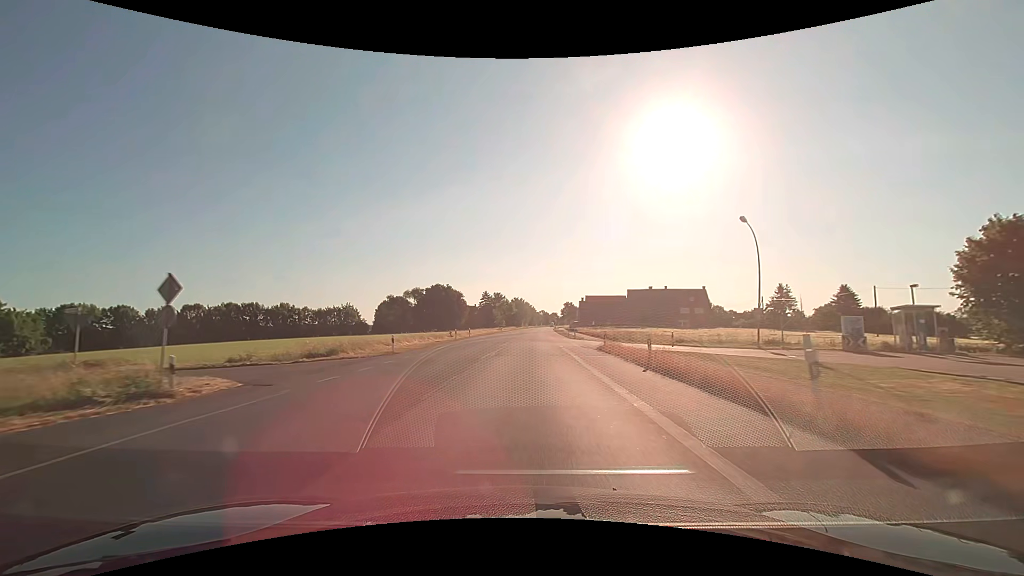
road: primary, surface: asphalt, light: Day
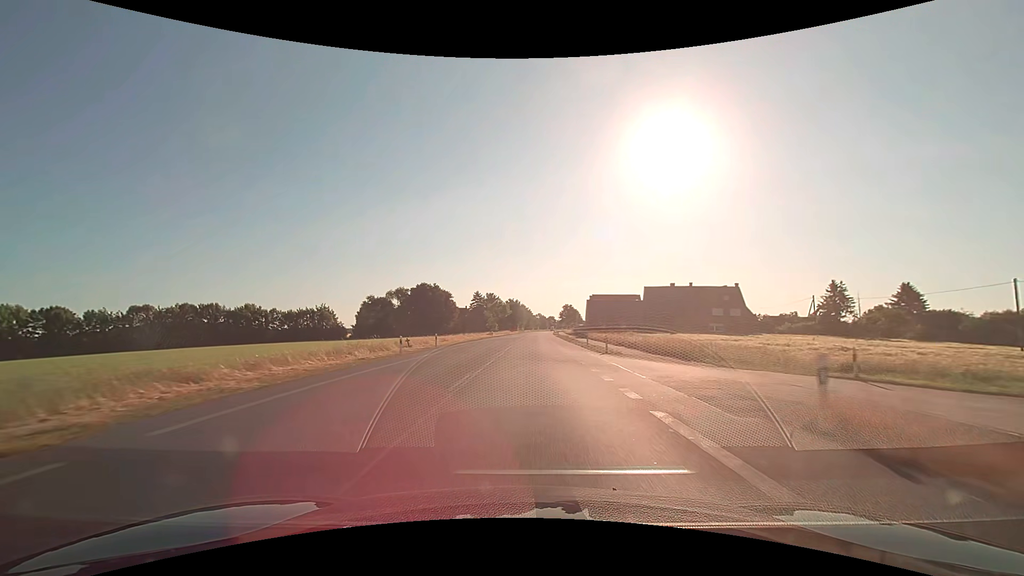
(+0.1, +21.5) m; 0°
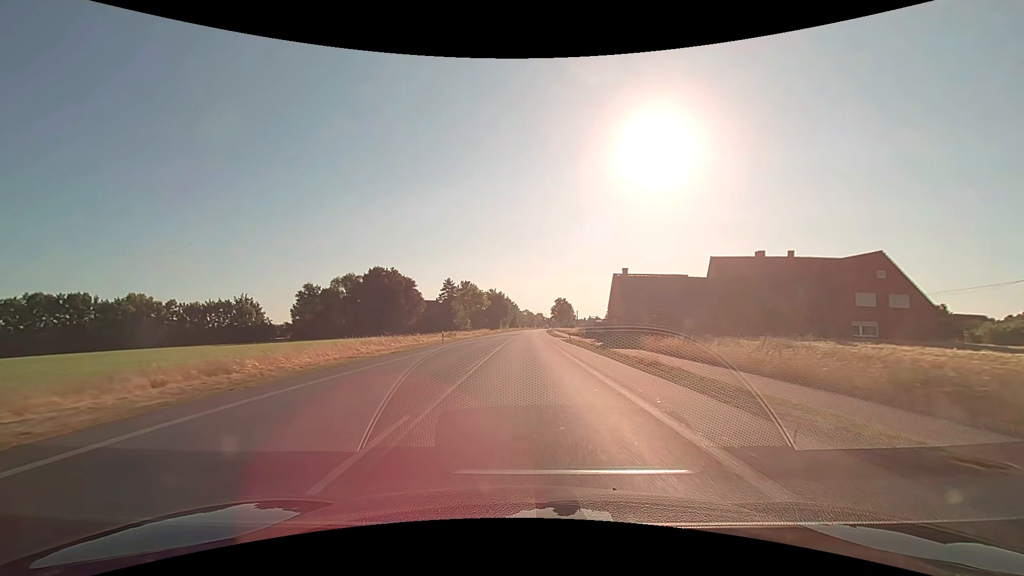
(+0.7, +43.3) m; +2°
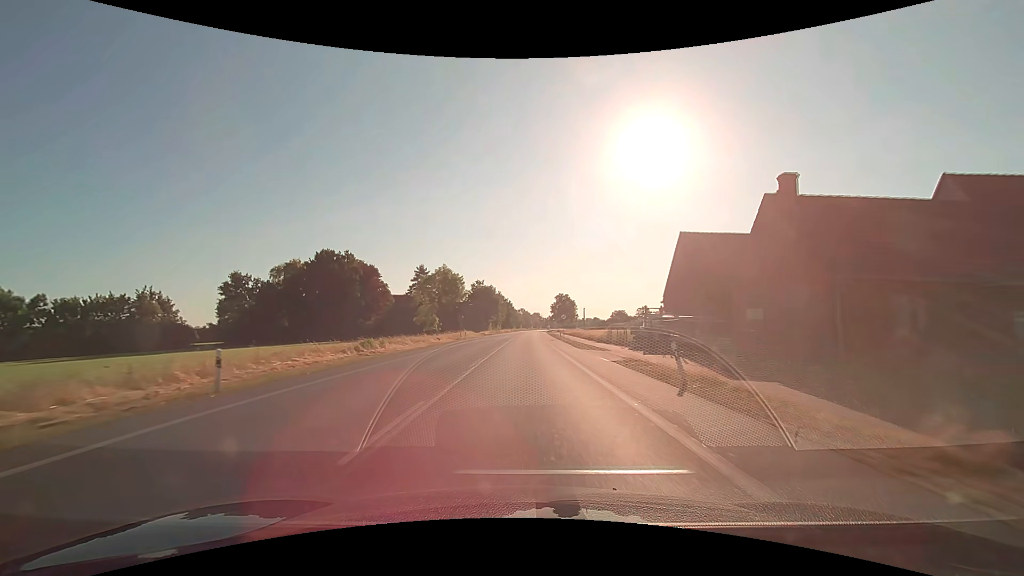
(+0.2, +34.5) m; +1°
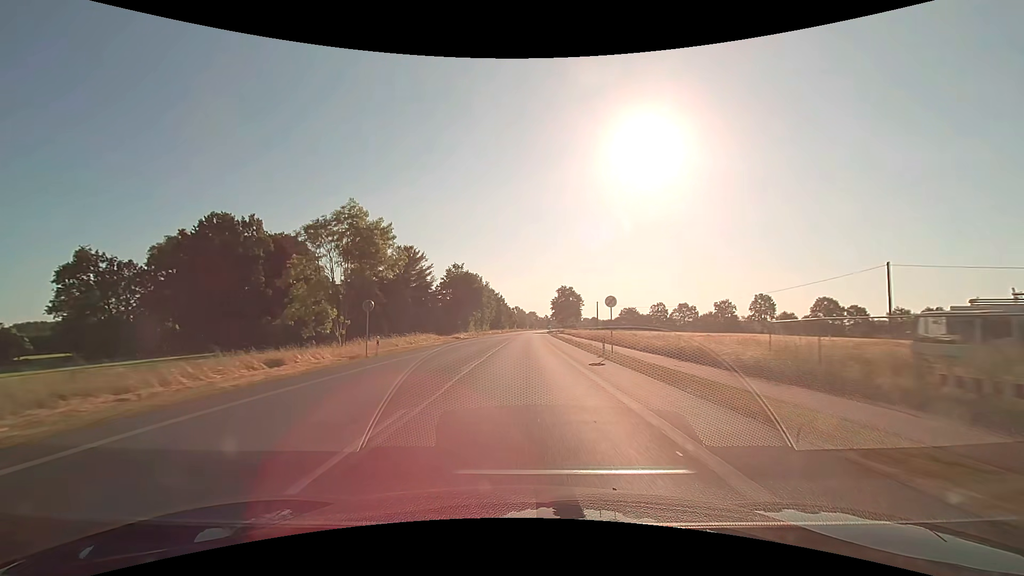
(+0.2, +37.2) m; +1°
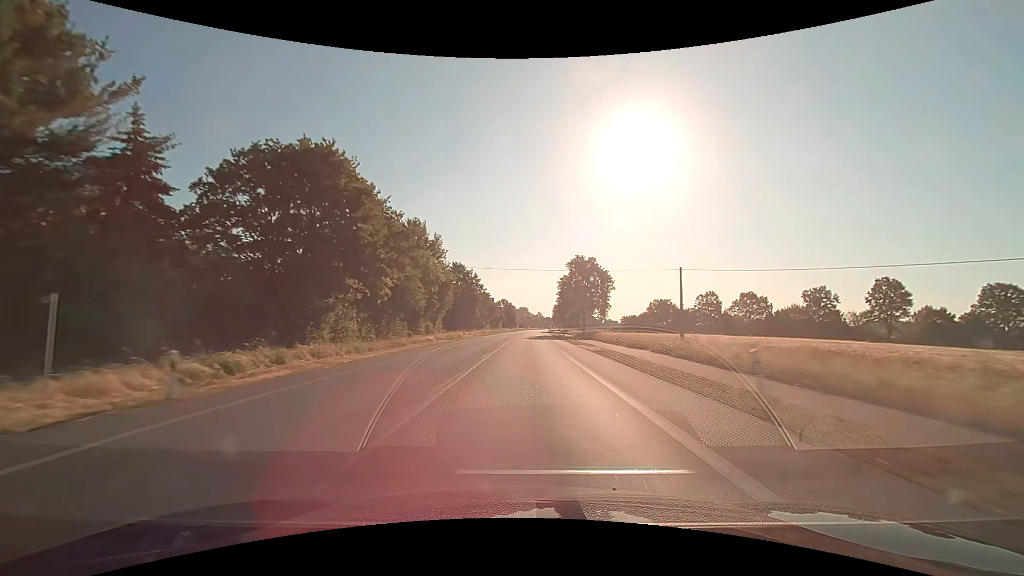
(+0.5, +67.4) m; +1°
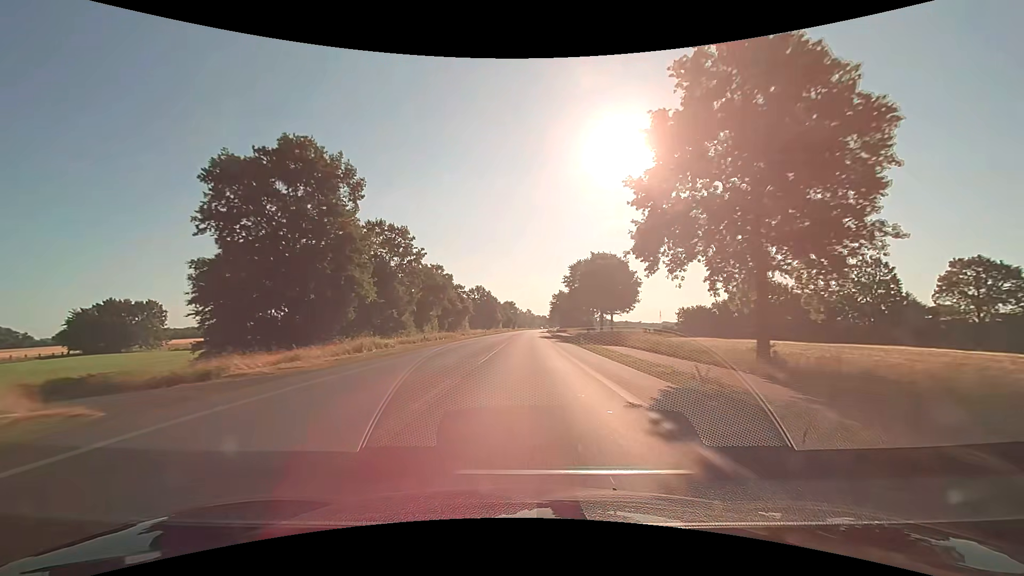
(+0.9, +73.6) m; +1°
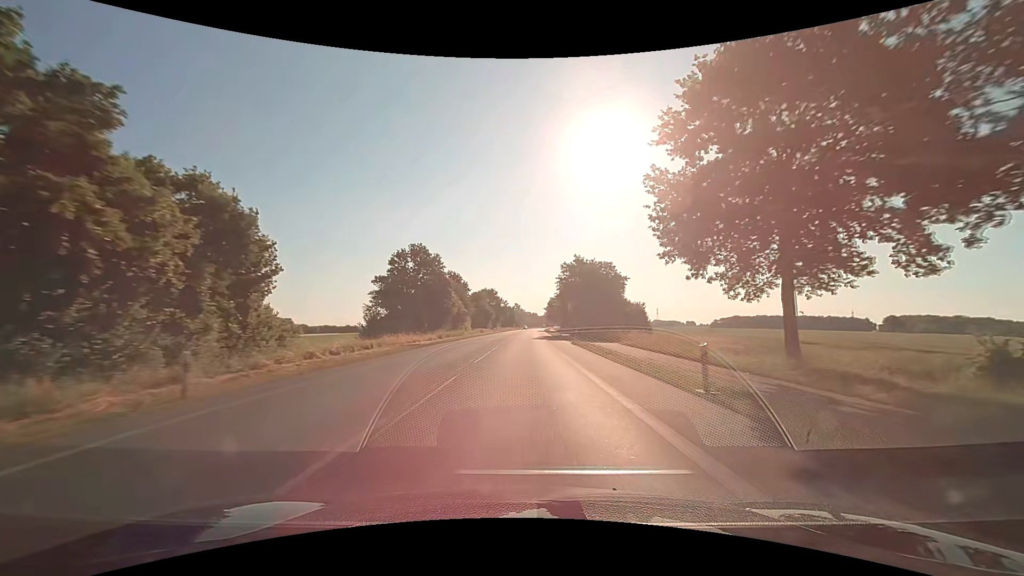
(+1.1, +76.9) m; +1°
(0, +10) (0, +20) (0, +30) (0, +40) (+1, +50) (+1, +60) (+1, +70) (+1, +80) (+1, +90) (+2, +100) m
